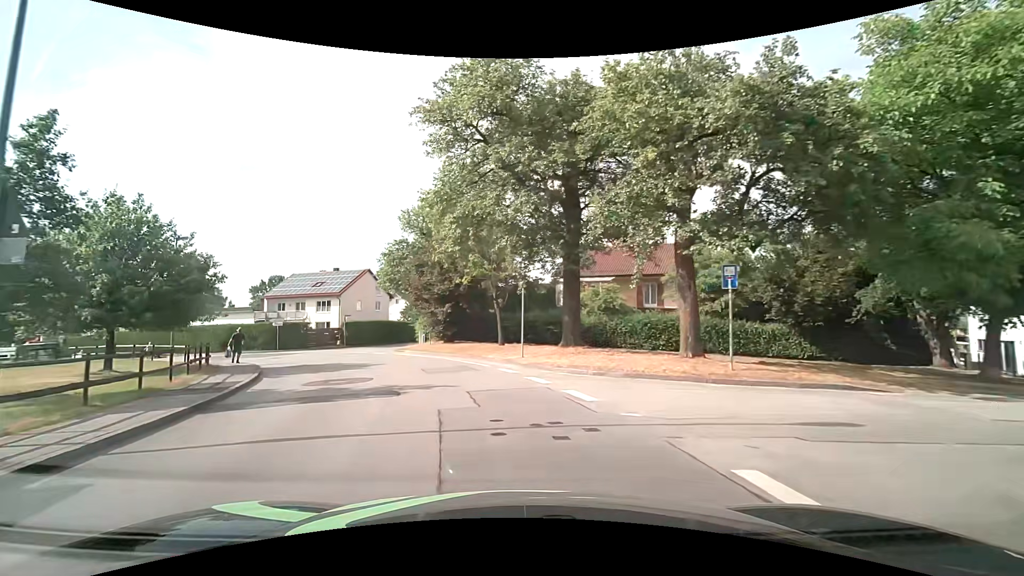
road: unclassified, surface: asphalt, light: Day
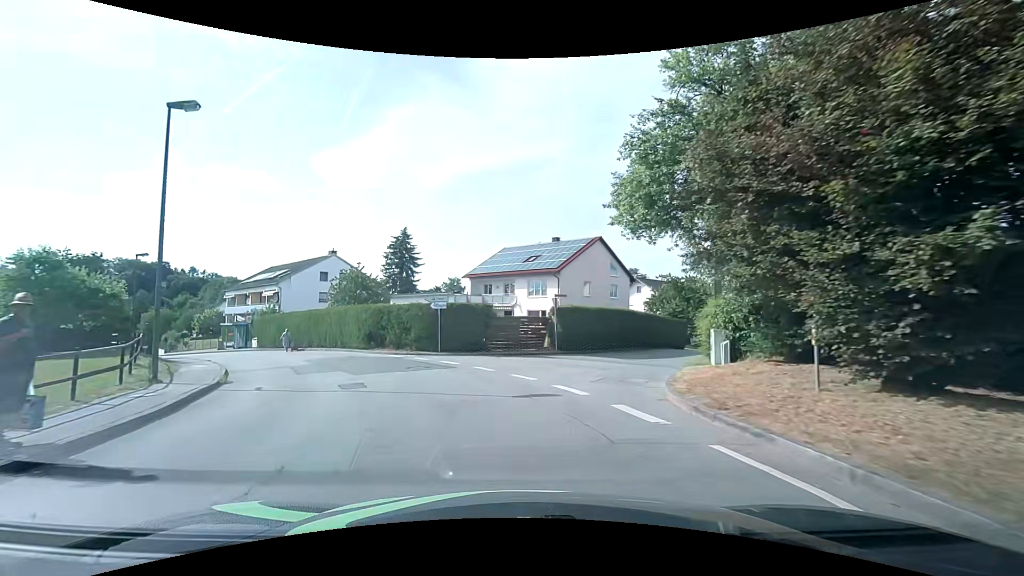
(-5.6, +23.1) m; -25°
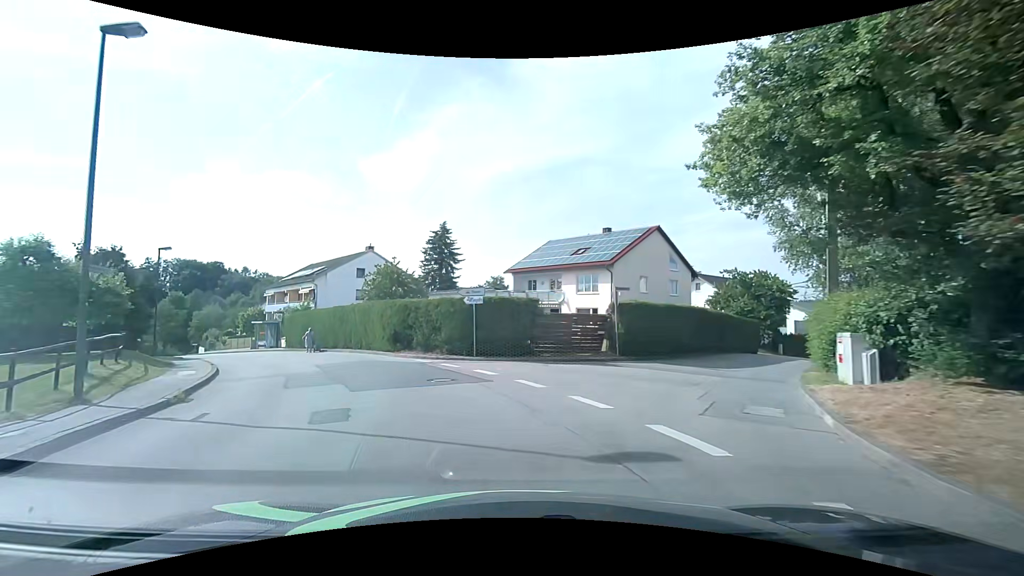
(-0.2, +4.4) m; -6°
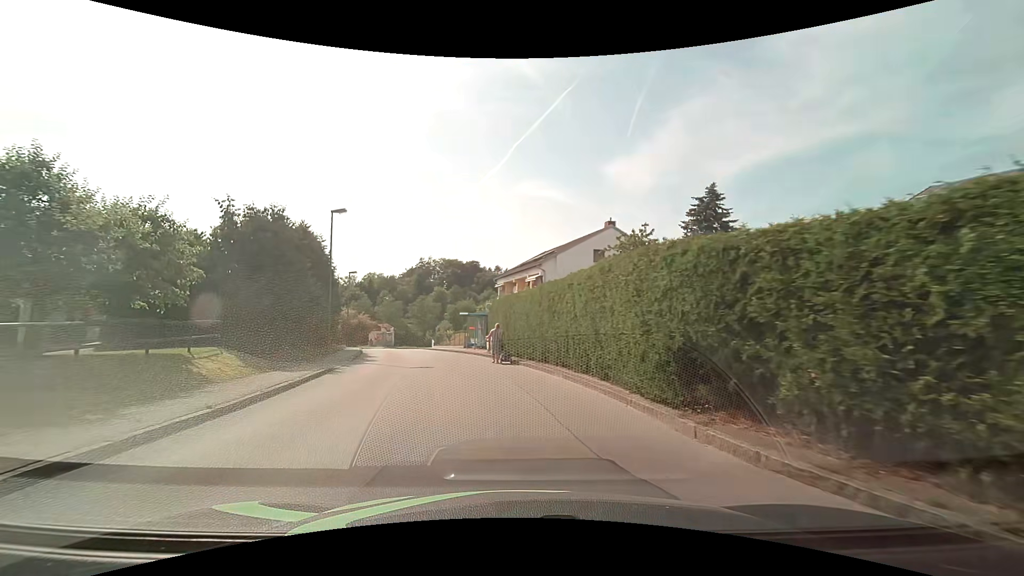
(-3.6, +16.3) m; -28°
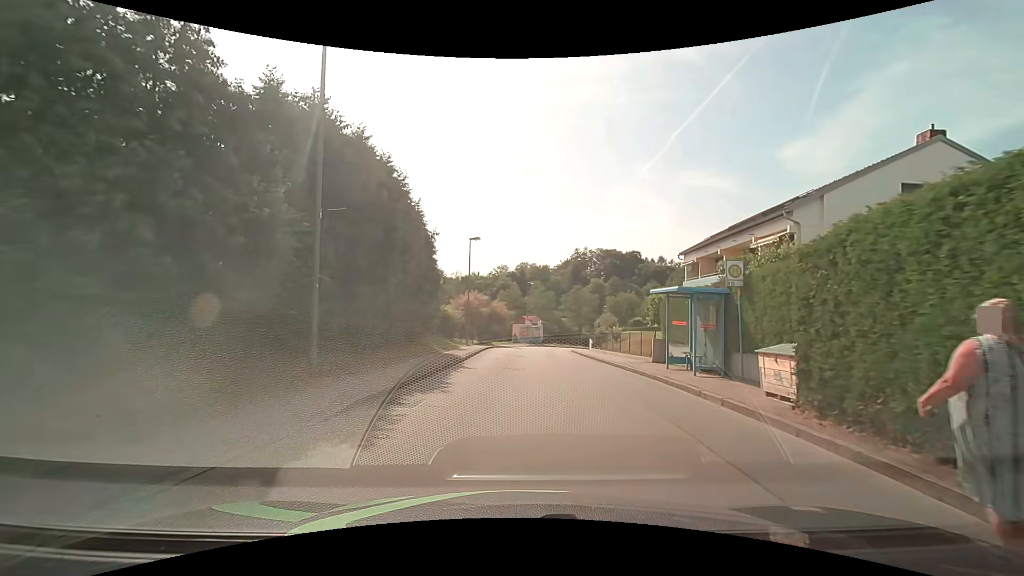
(-2.4, +18.4) m; -17°
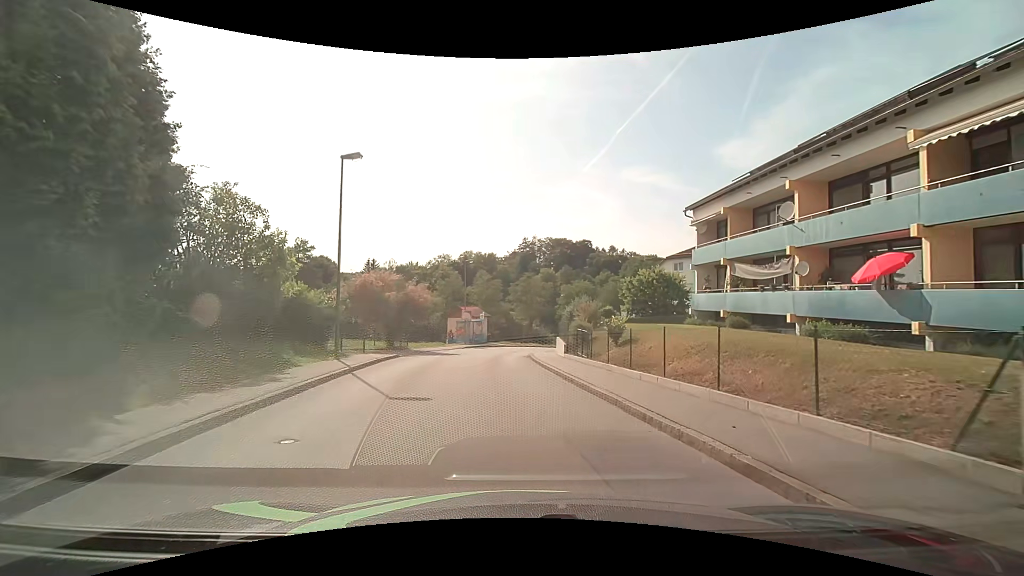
(+0.9, +16.7) m; +6°
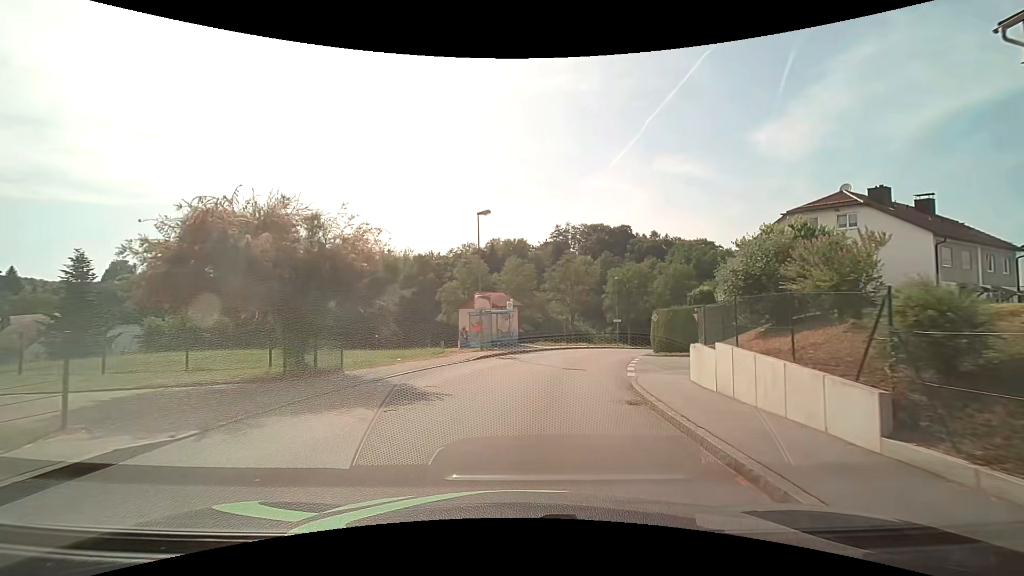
(-0.9, +18.7) m; -3°
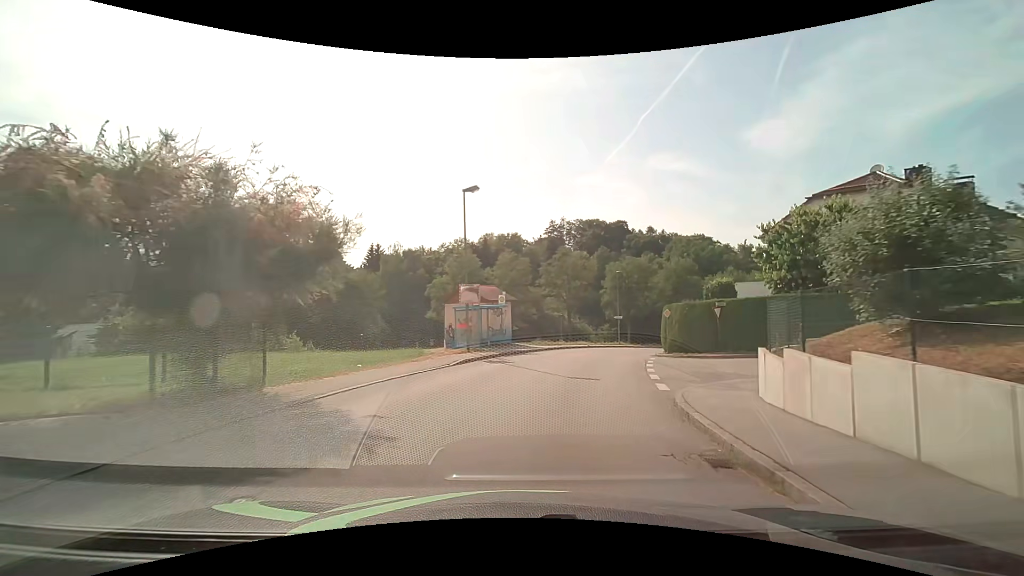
(0.0, +4.3) m; 0°
(0, +10) (+2, +20) (+5, +29) (+9, +39) (+13, +48) (+18, +56) (+22, +65) (+17, +73) (+8, +76) (-2, +77) m
